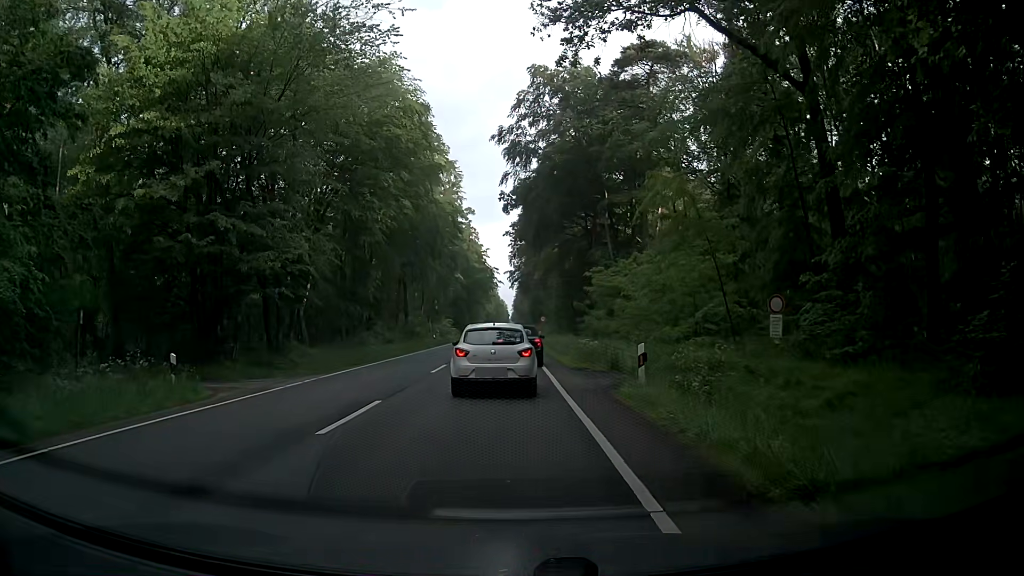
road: primary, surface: asphalt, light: Day
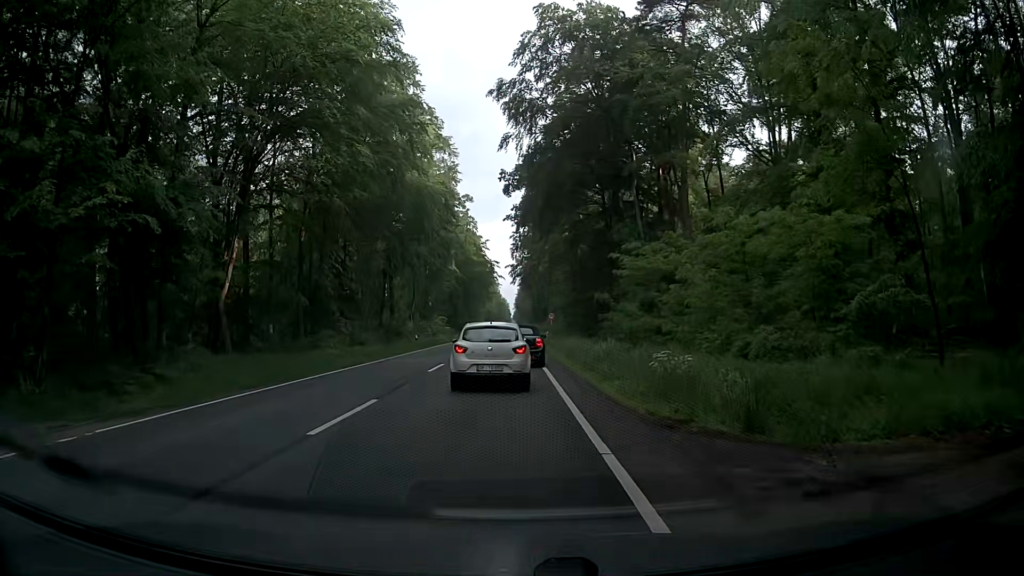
(-0.1, +12.4) m; +1°
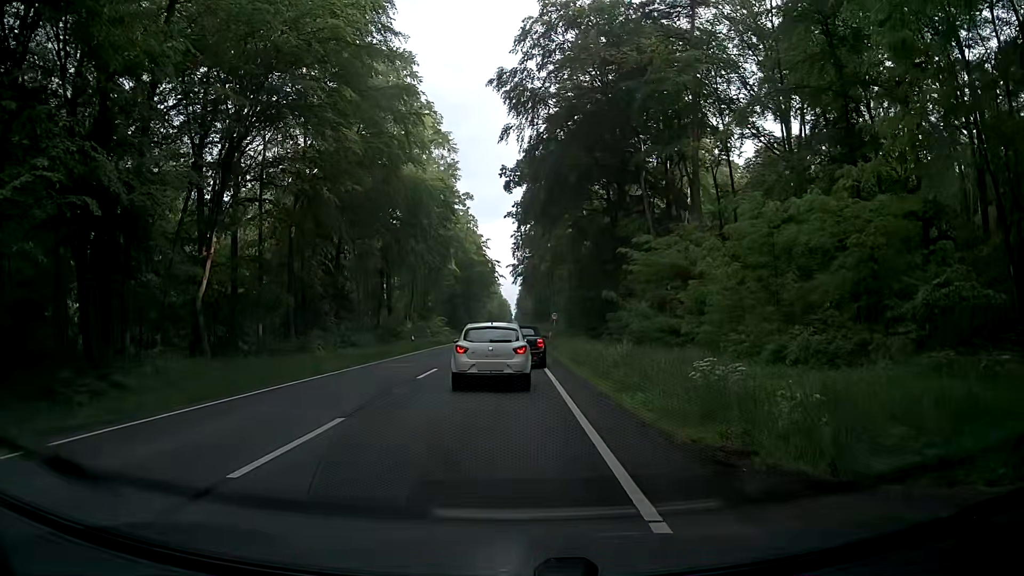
(-0.1, +2.5) m; -2°
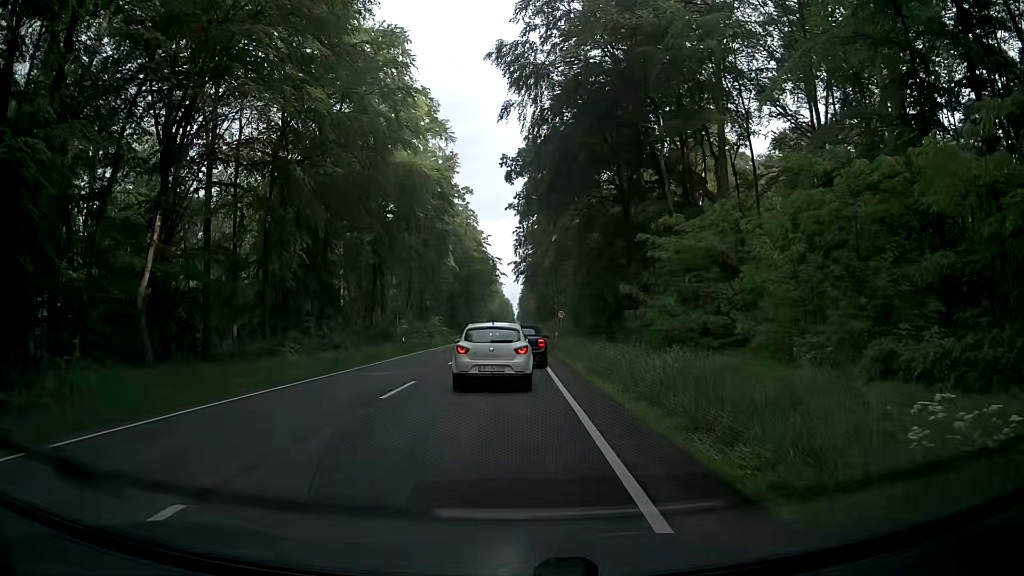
(0.0, +5.1) m; -2°
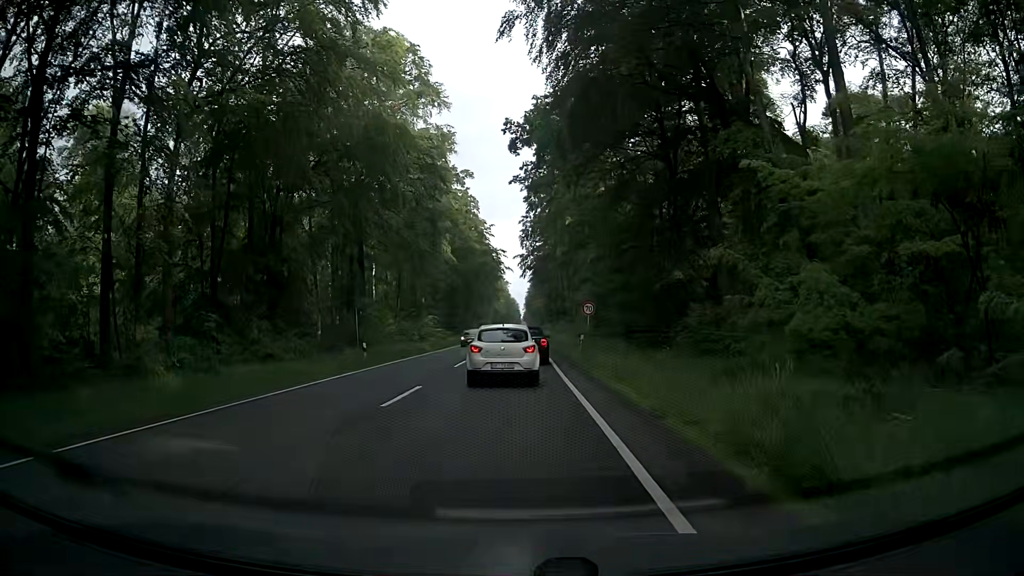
(+0.5, +13.3) m; +1°
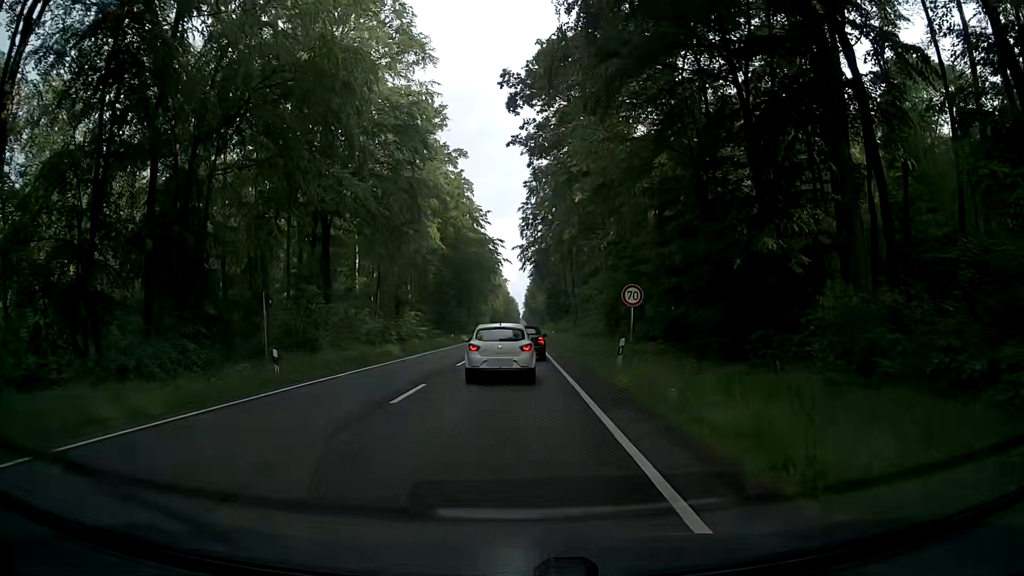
(+0.1, +12.0) m; -1°
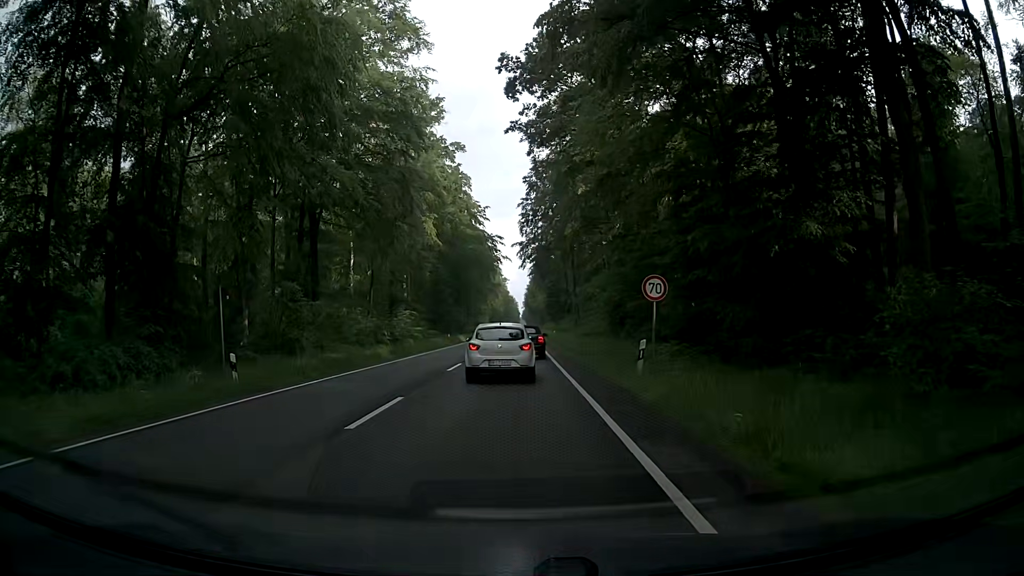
(0.0, +3.2) m; 0°
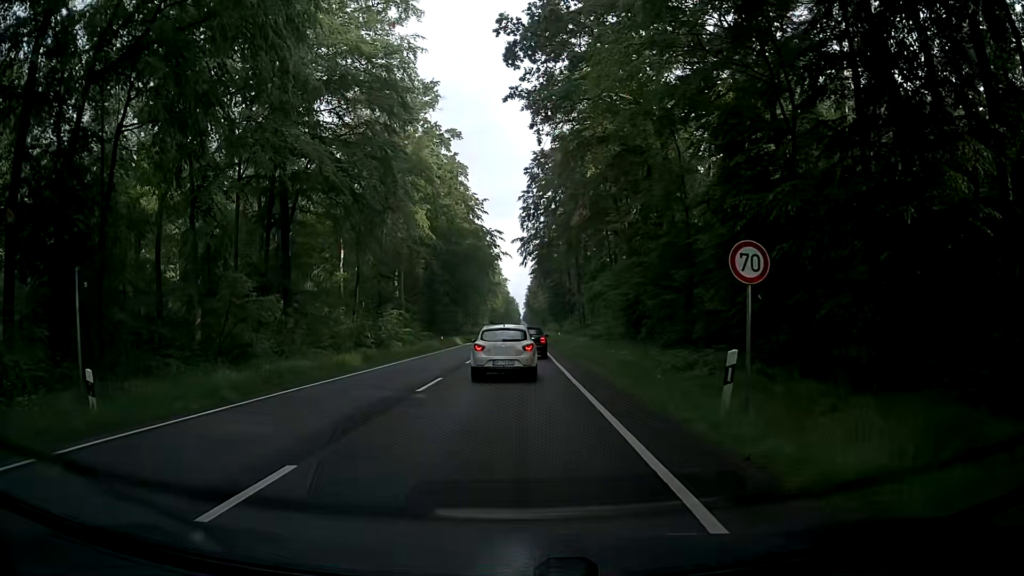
(+0.1, +6.6) m; +1°
(0, +10) (0, +20) (0, +30) (0, +40) (0, +50) (0, +60) (+1, +70) (+1, +80) (+1, +90) (+1, +100) m
